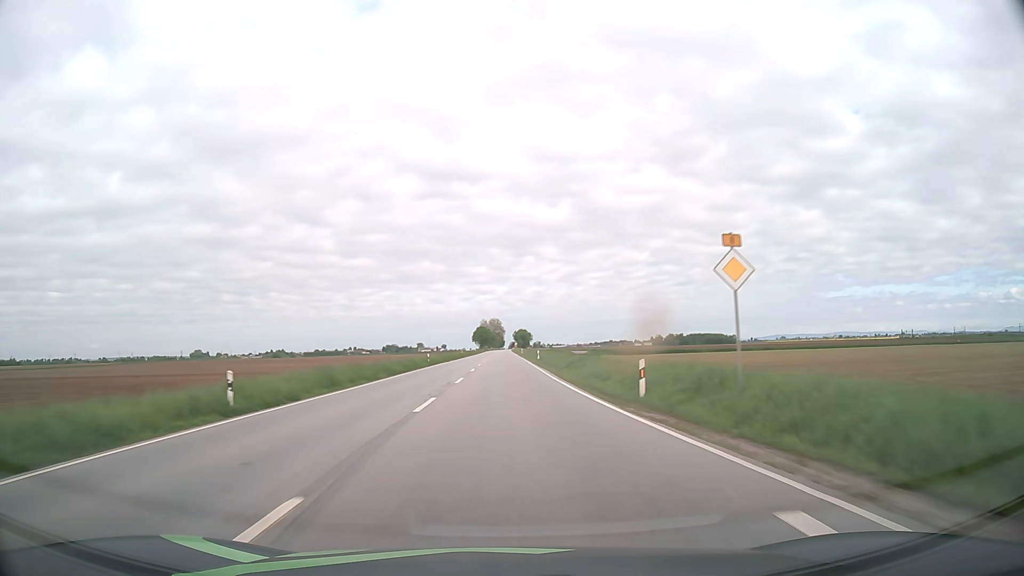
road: primary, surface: asphalt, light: Day
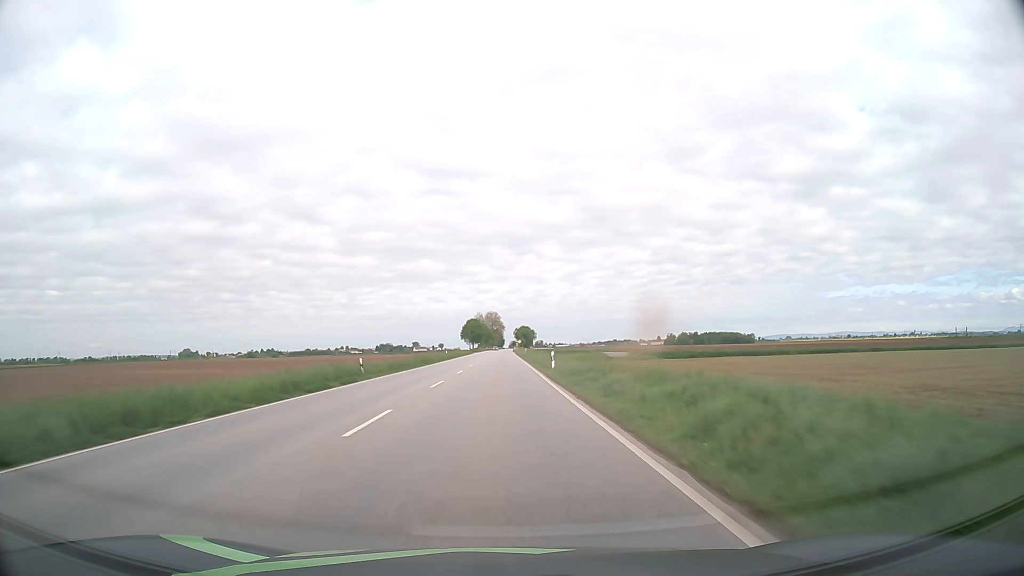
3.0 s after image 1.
(+0.1, +75.9) m; 0°
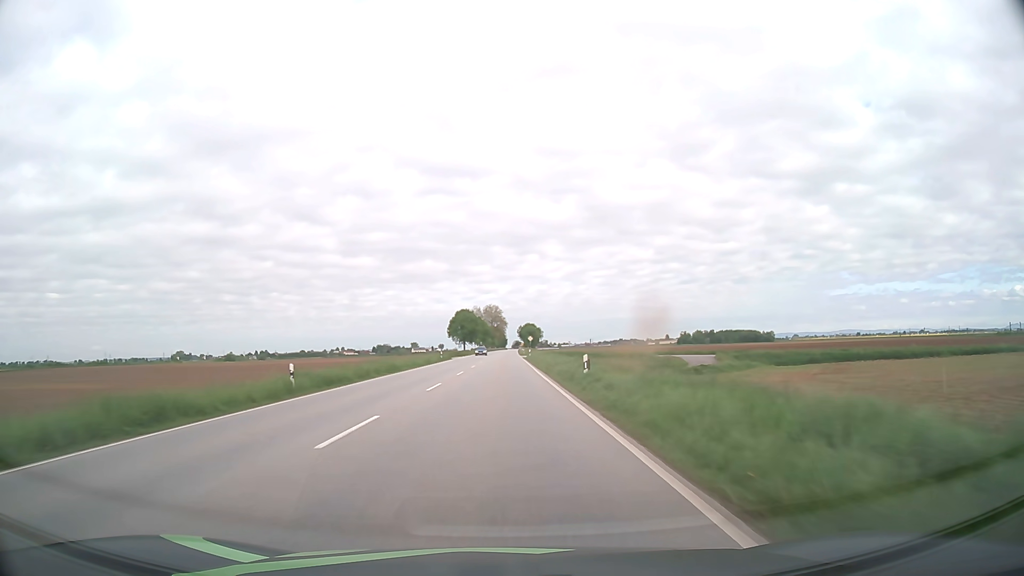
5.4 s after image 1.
(-0.1, +61.4) m; 0°
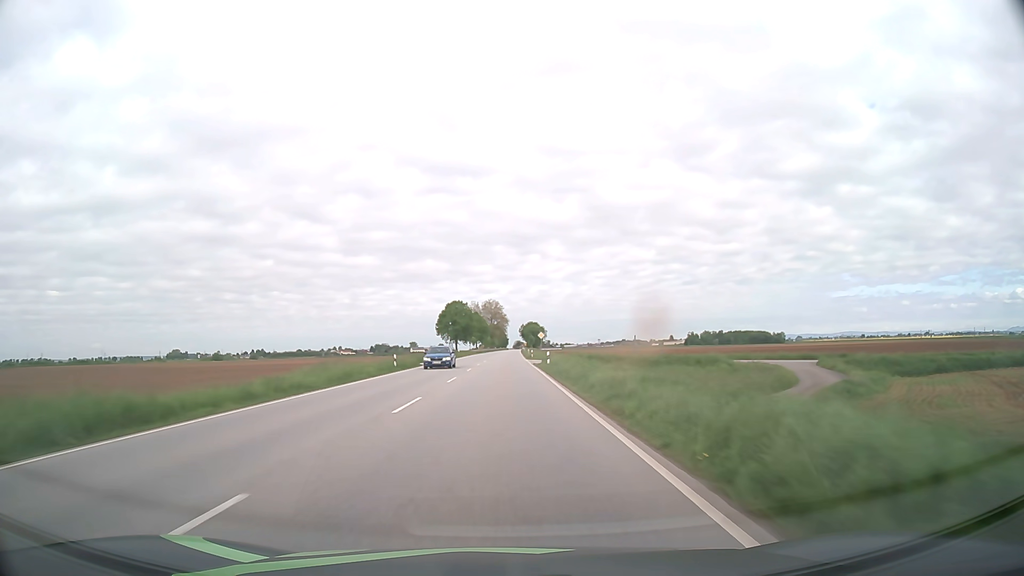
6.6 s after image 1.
(-0.1, +31.2) m; 0°
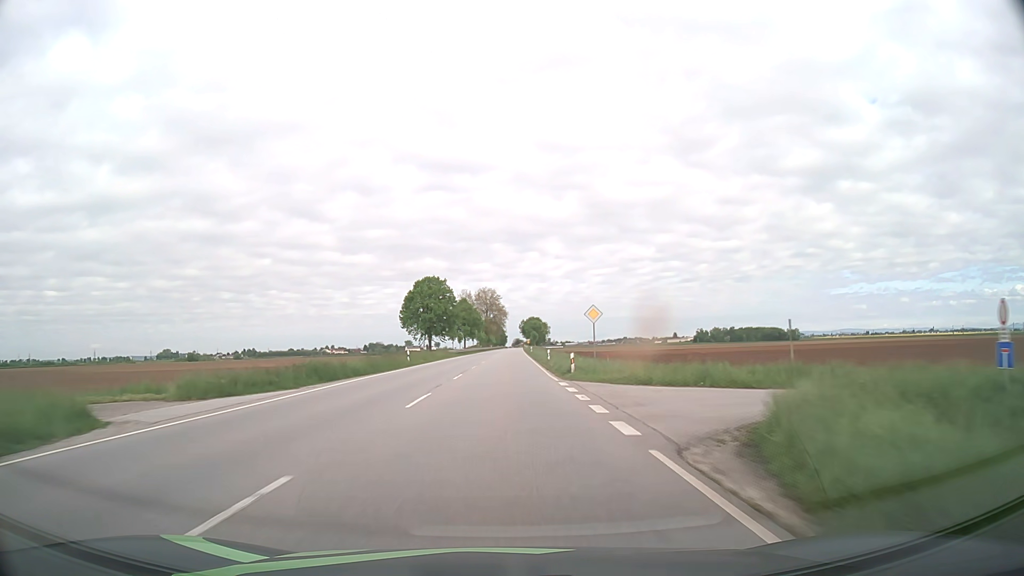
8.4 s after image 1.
(0.0, +47.3) m; 0°
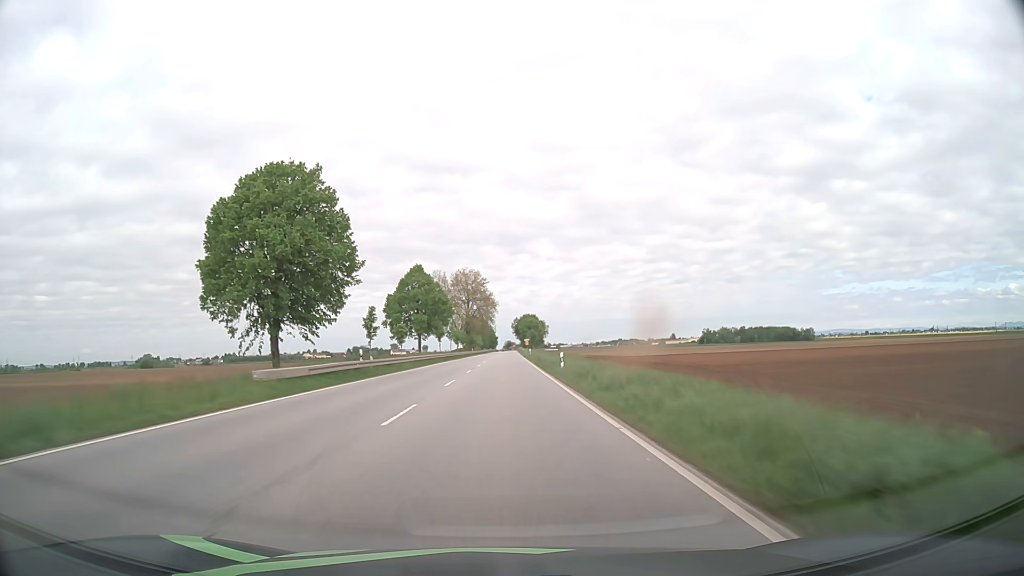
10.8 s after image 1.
(+0.4, +63.2) m; +1°
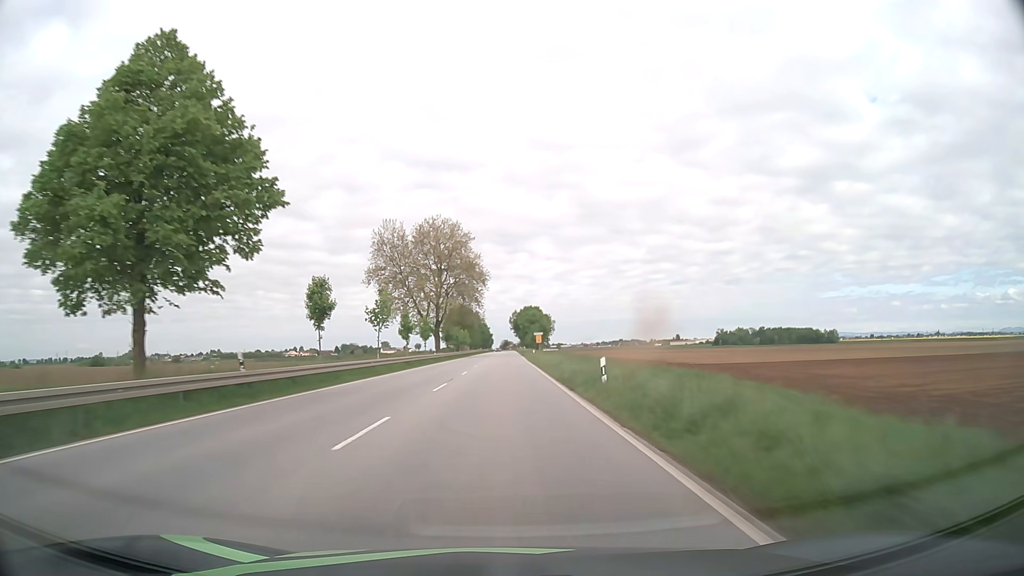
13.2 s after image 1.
(+0.1, +63.0) m; 0°
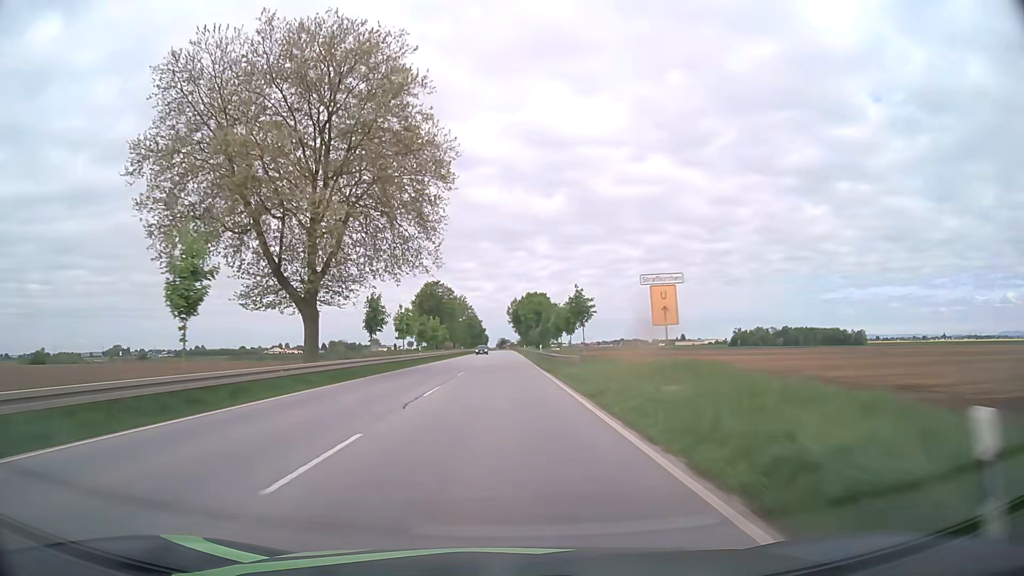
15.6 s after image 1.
(+0.1, +62.9) m; 0°
(0, +10) (0, +20) (0, +30) (0, +40) (0, +50) (0, +60) (0, +70) (0, +80) (0, +90) (0, +100) m
